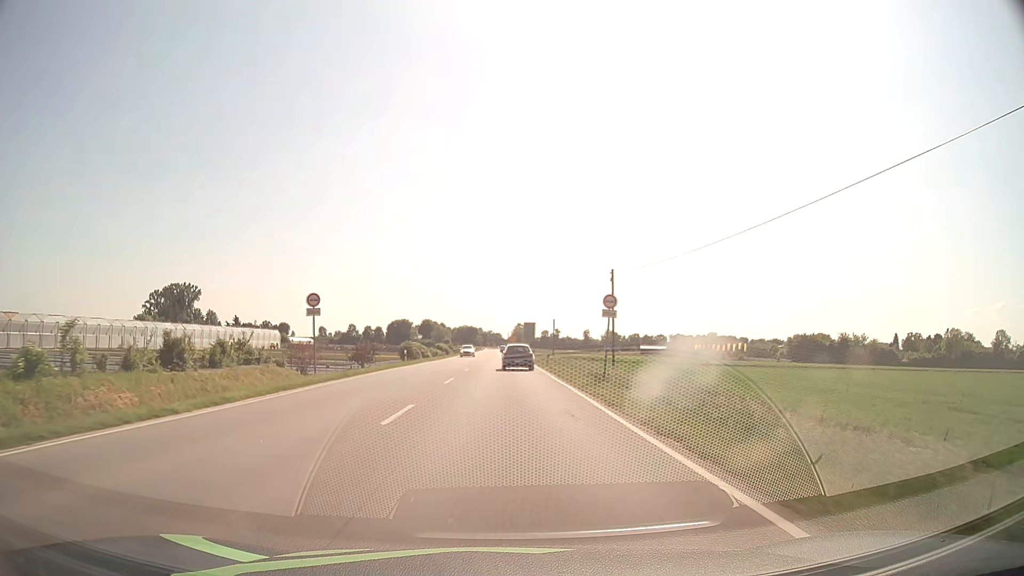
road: primary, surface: asphalt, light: Day
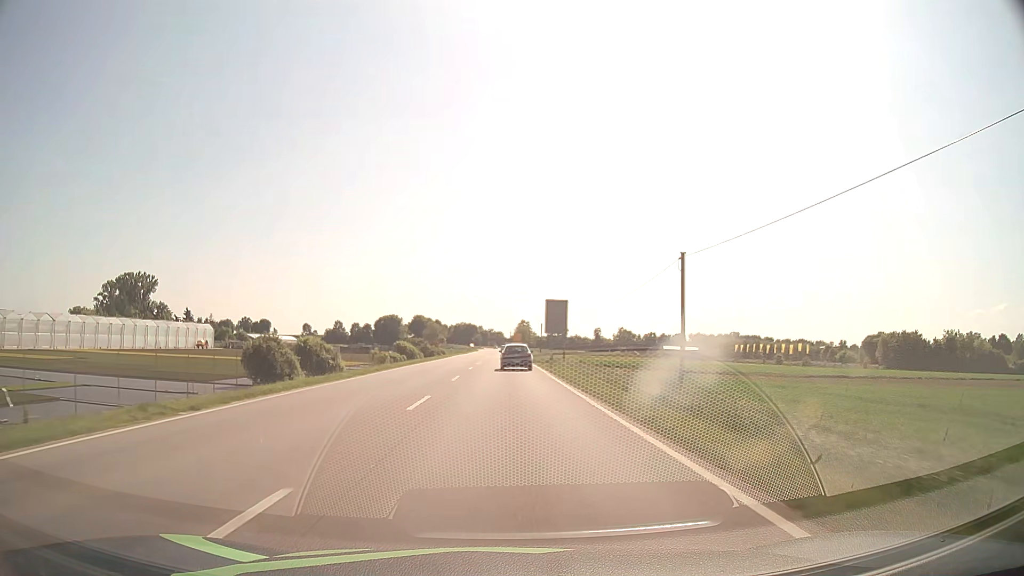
(-0.1, +57.7) m; 0°
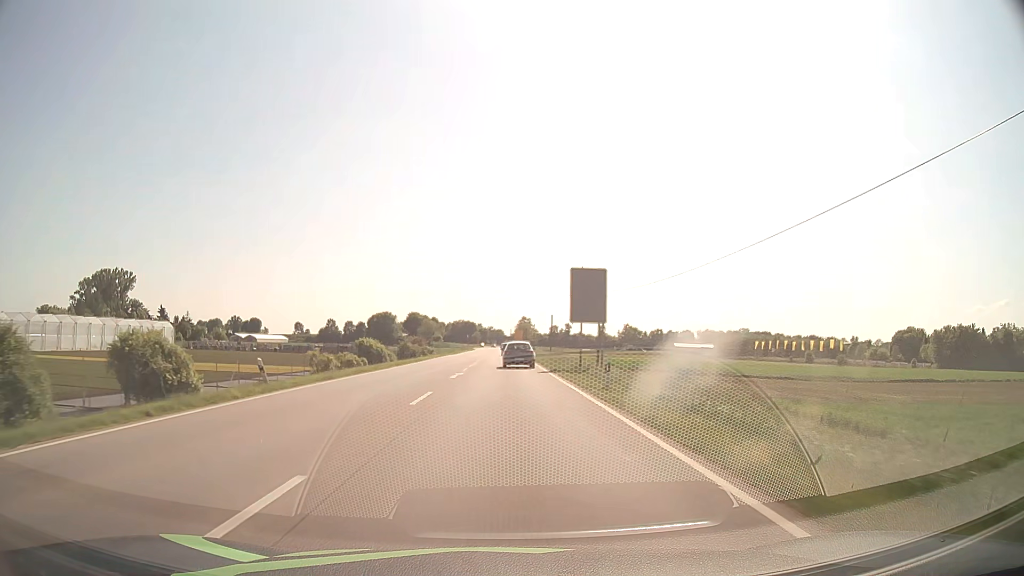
(0.0, +23.3) m; 0°
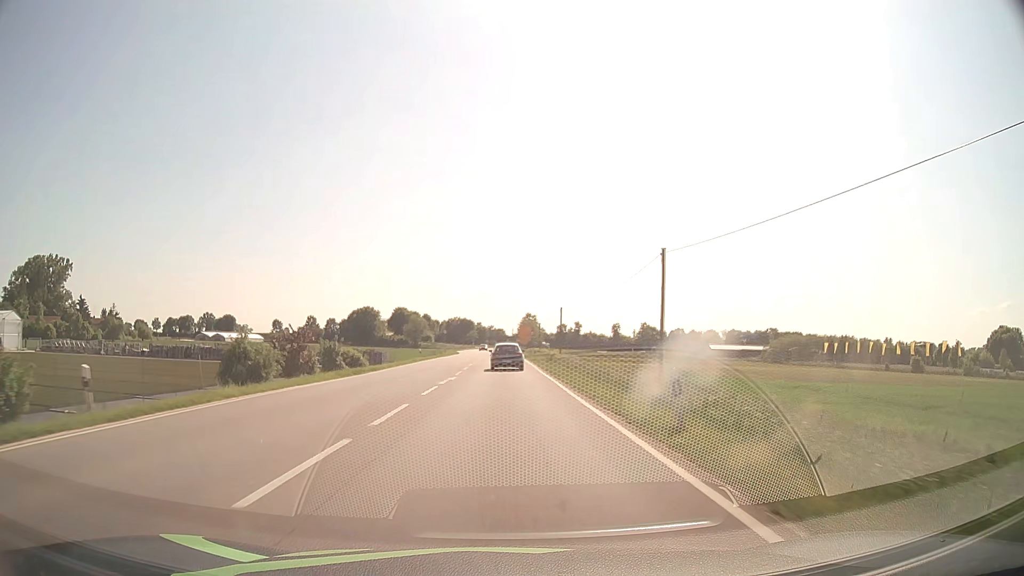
(0.0, +58.1) m; 0°
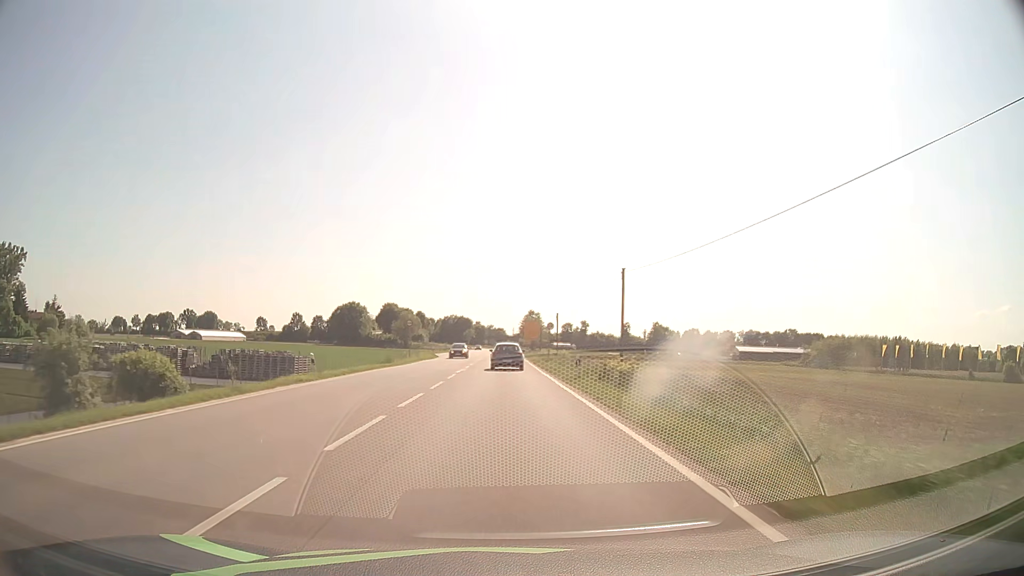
(-0.1, +34.3) m; 0°
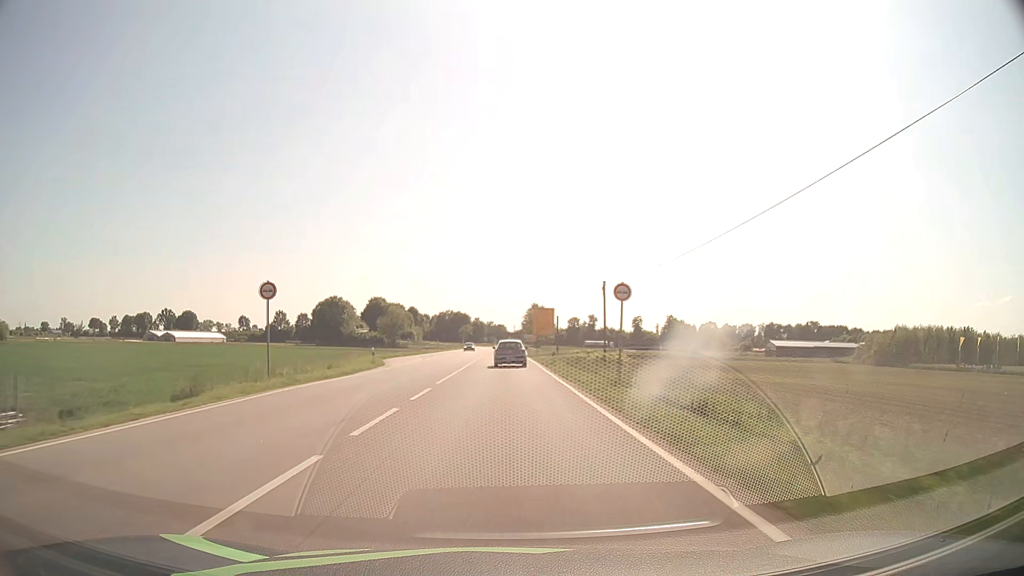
(0.0, +34.1) m; 0°
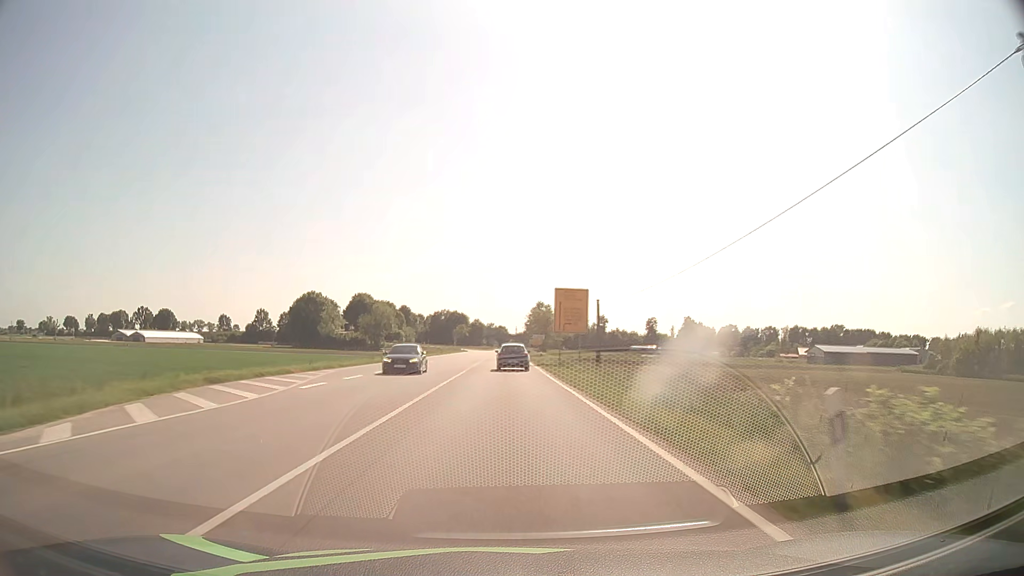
(0.0, +34.0) m; 0°
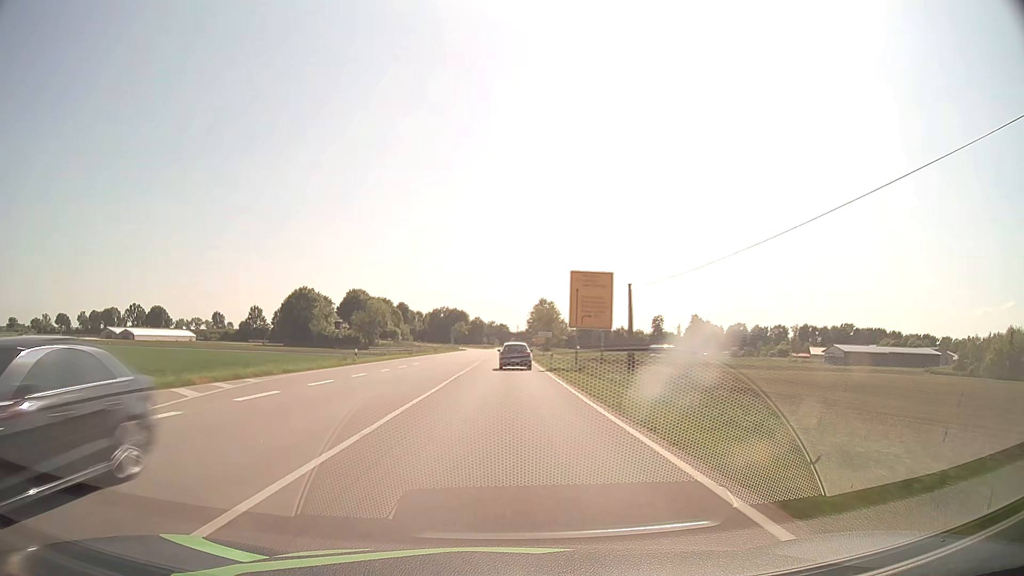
(0.0, +11.3) m; 0°
(0, +10) (0, +20) (0, +30) (0, +40) (0, +50) (0, +60) (0, +70) (0, +80) (0, +90) (0, +100) m
